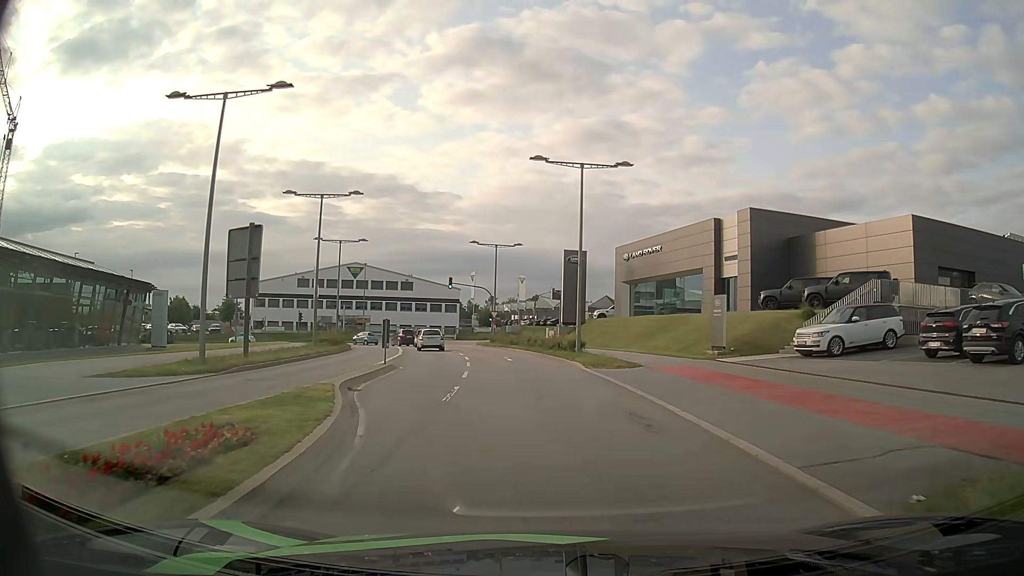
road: secondary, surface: asphalt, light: Day
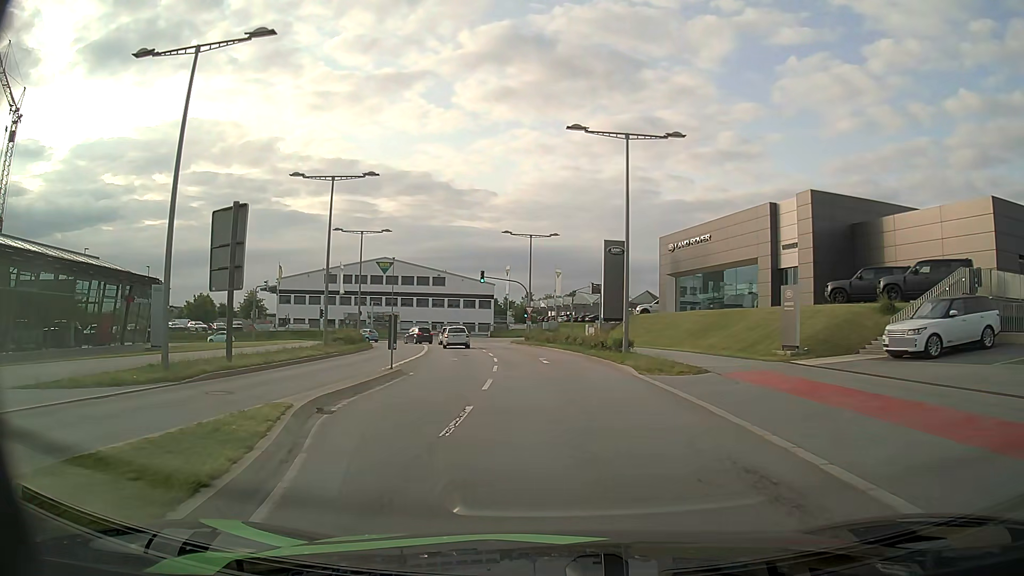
(-0.1, +4.4) m; -3°
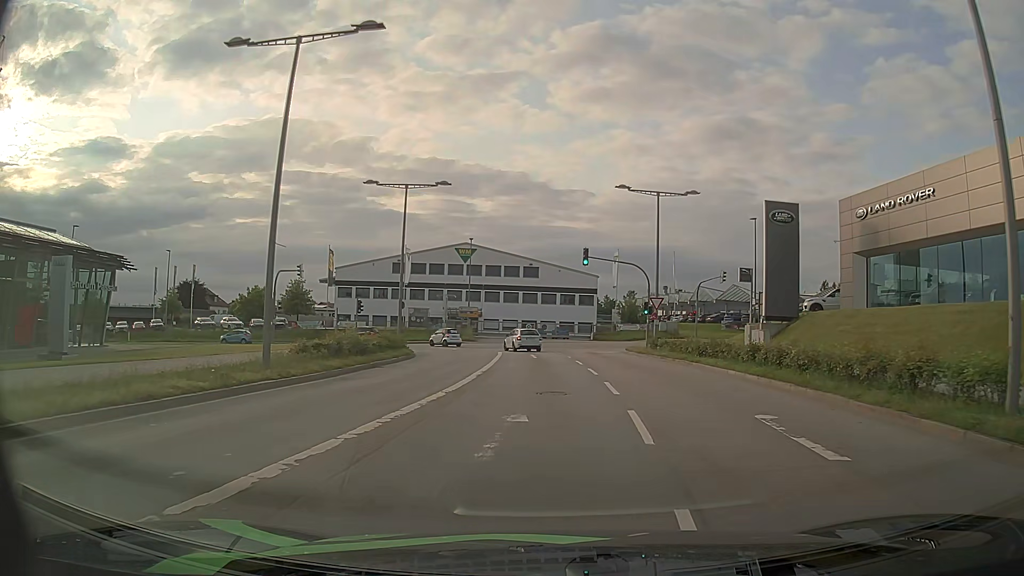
(-1.7, +18.5) m; -8°
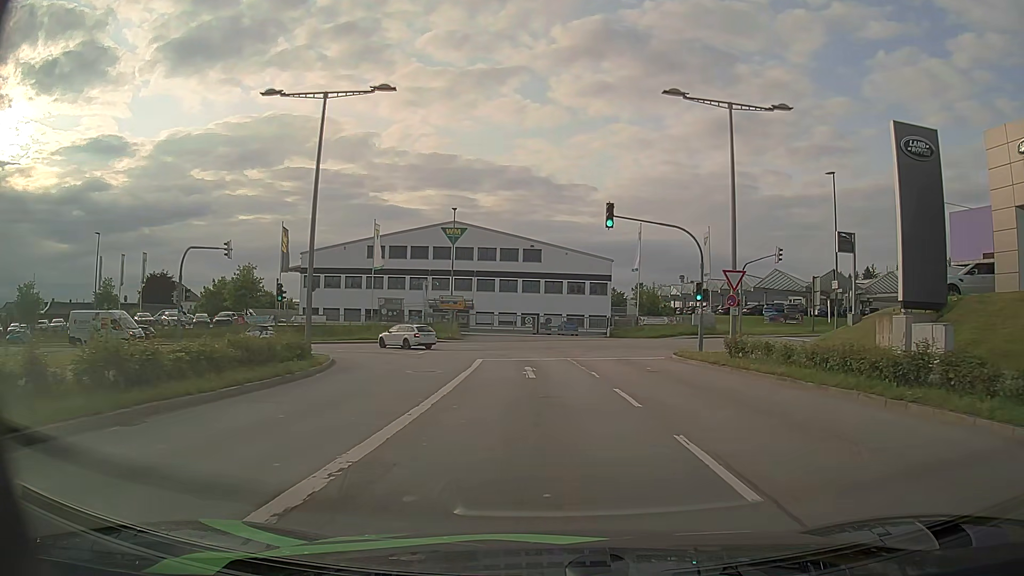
(-0.1, +15.0) m; -1°
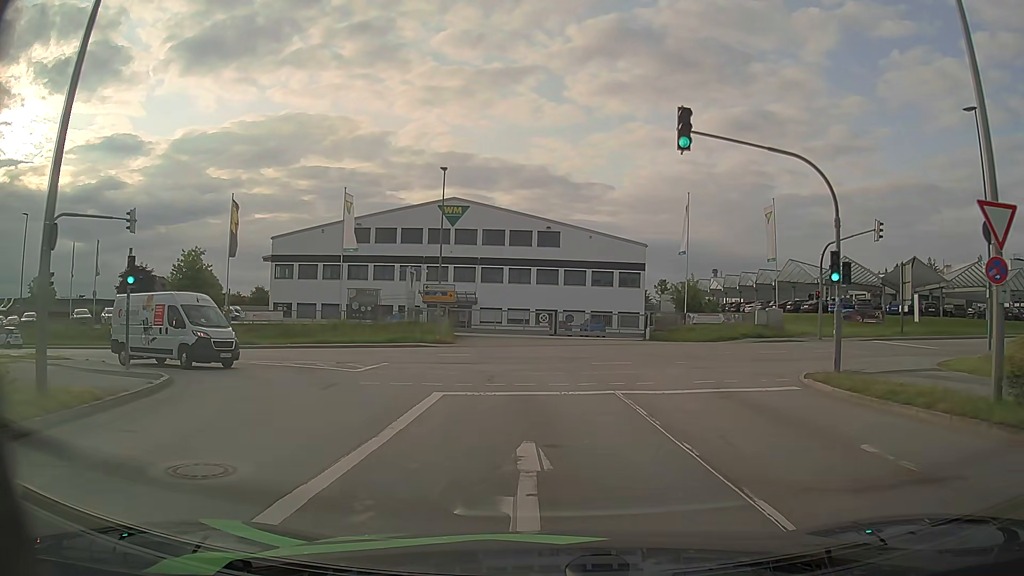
(-0.2, +13.6) m; -1°
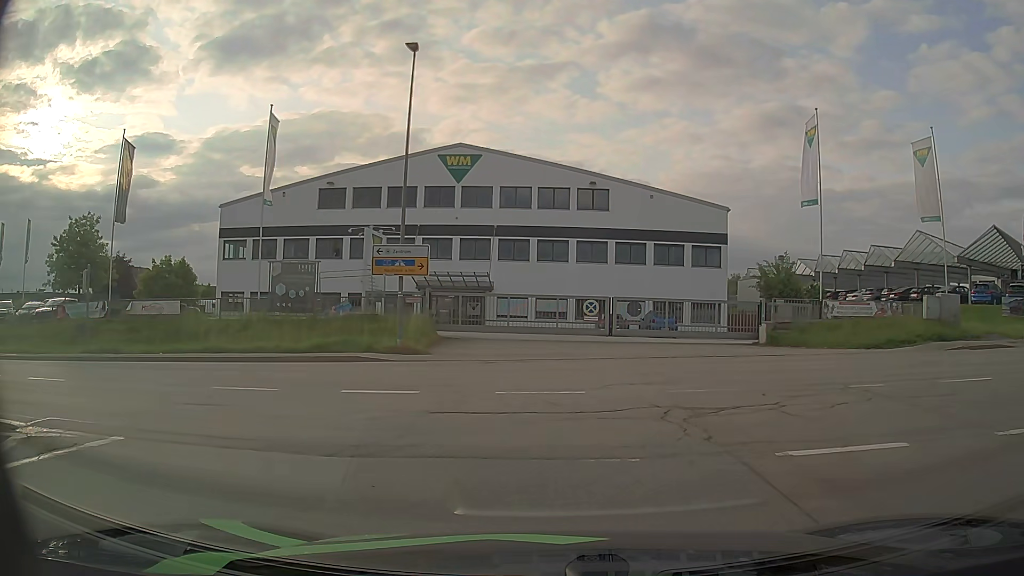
(-0.4, +17.9) m; -3°
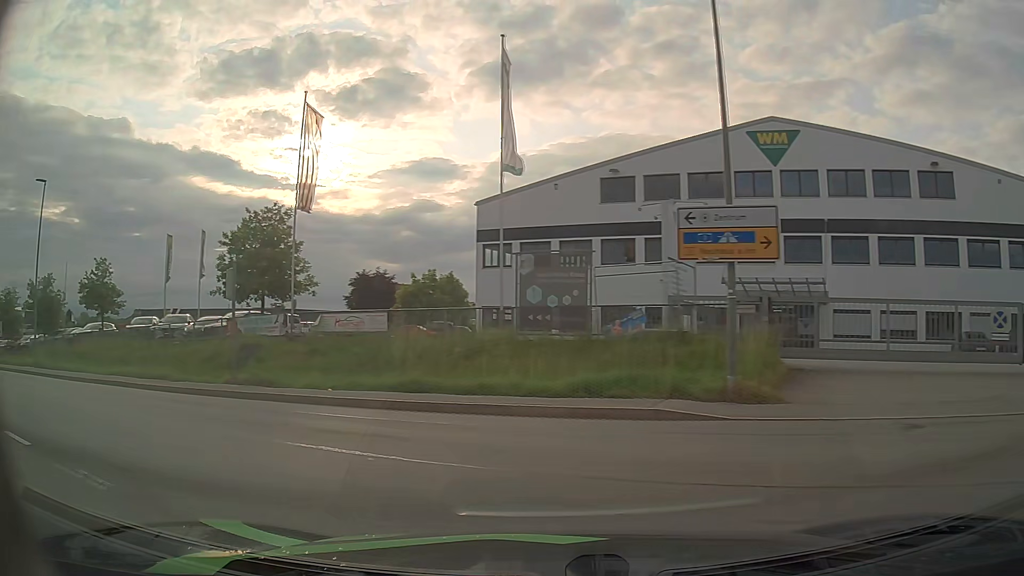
(-1.9, +9.7) m; -25°
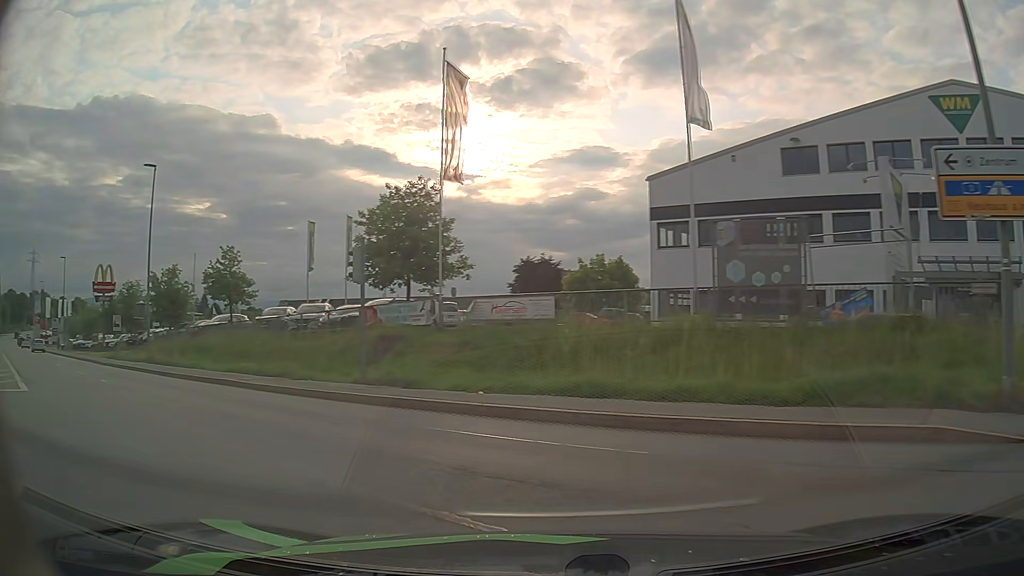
(-0.4, +3.5) m; -14°
(-3, +9) (-9, +17) (-17, +24) (-25, +30) (-32, +36) (-40, +43) (-48, +49) (-55, +55) (-63, +62) (-71, +68) m
